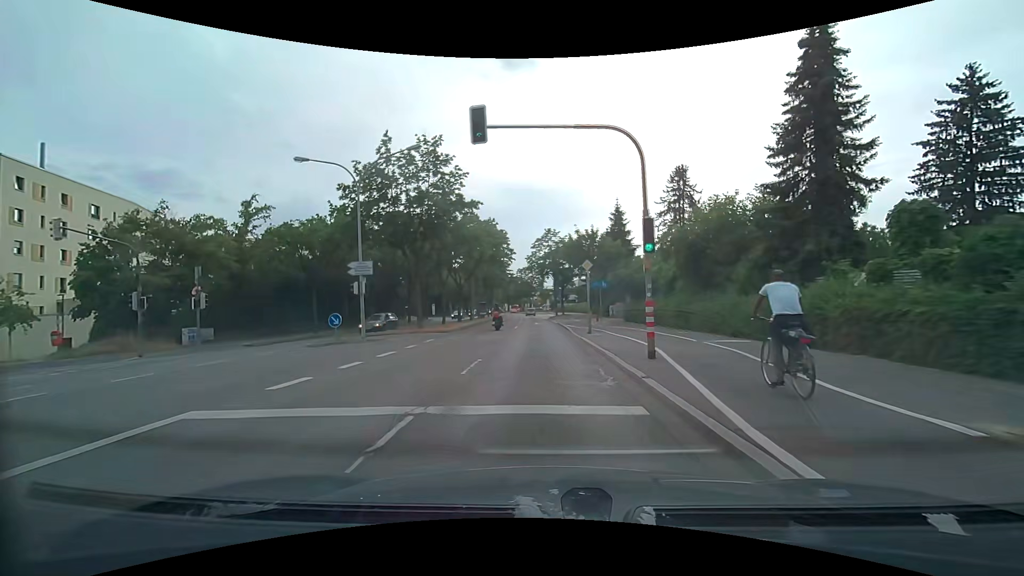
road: primary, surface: asphalt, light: Day
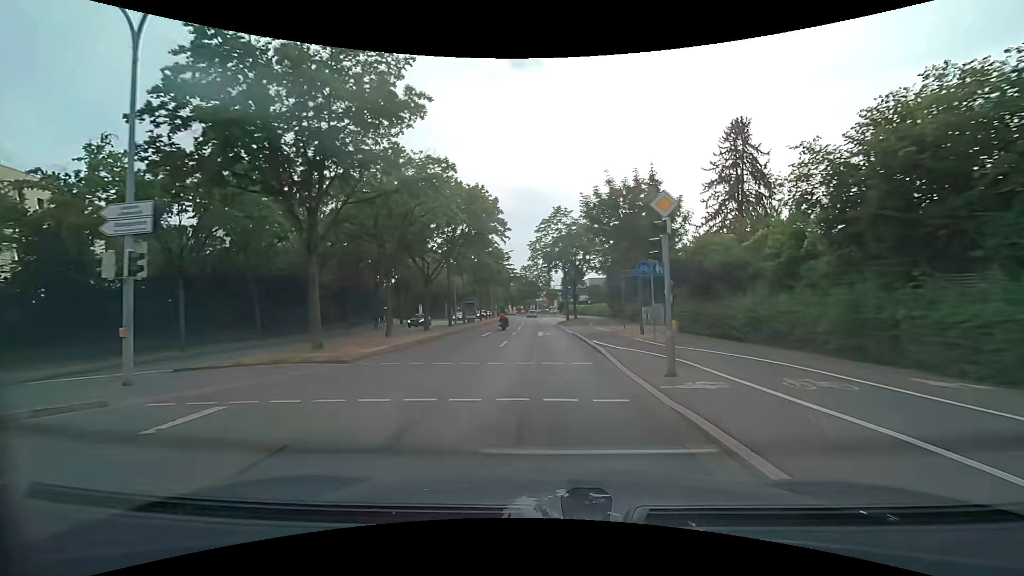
(-0.1, +15.0) m; -1°
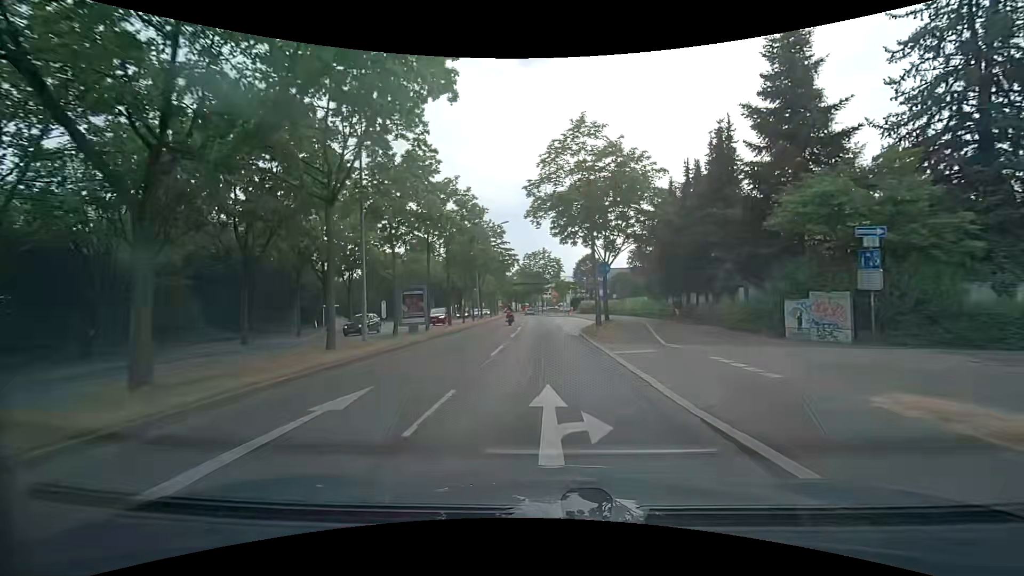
(-0.1, +22.5) m; 0°
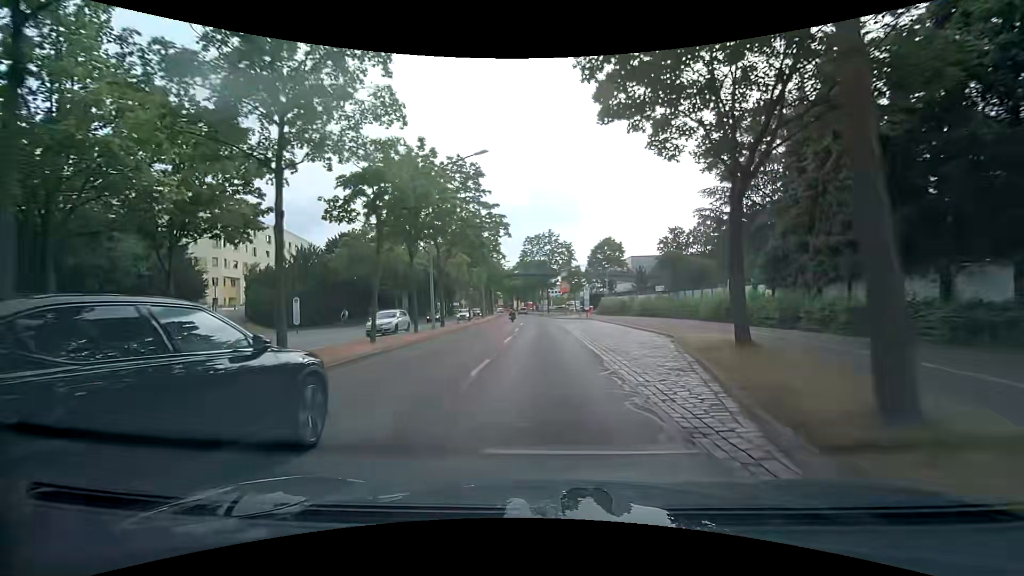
(-0.2, +22.5) m; -1°
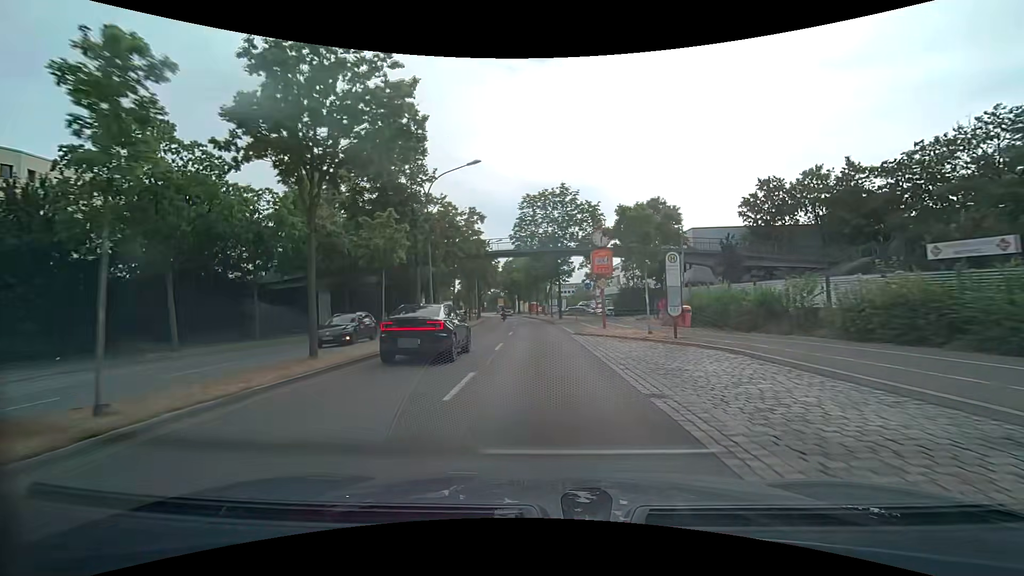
(-0.4, +30.0) m; -1°
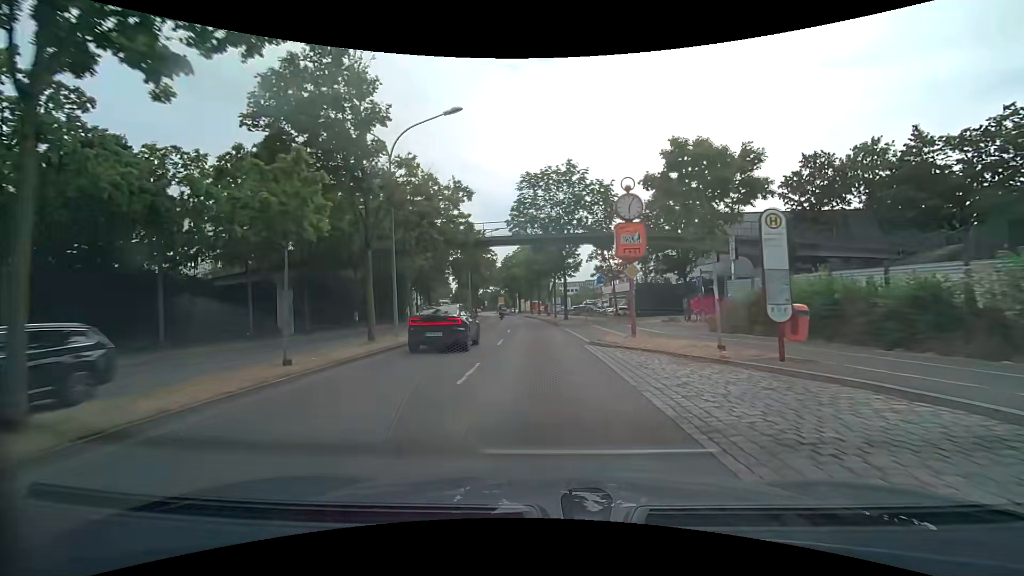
(0.0, +7.5) m; 0°
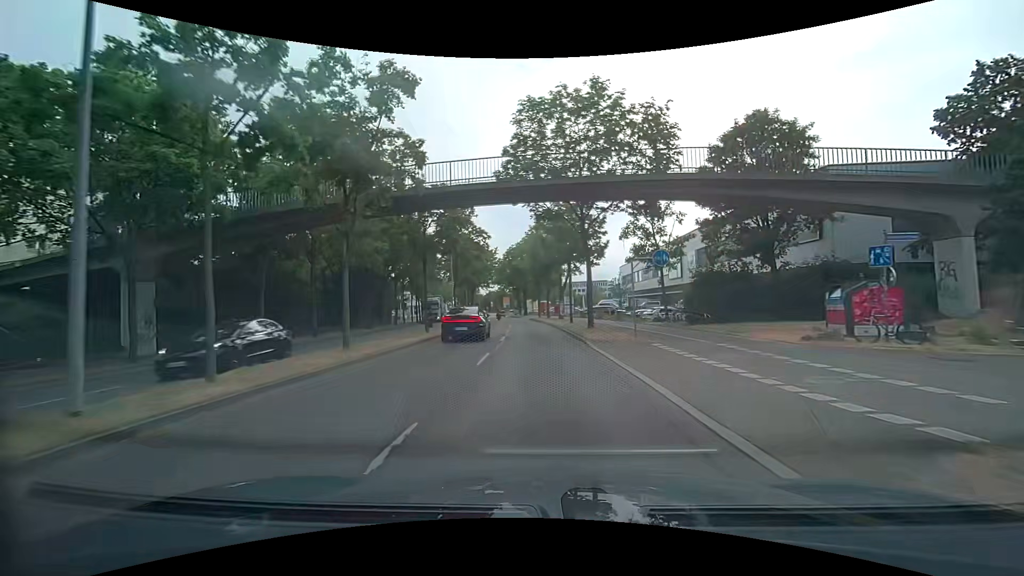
(0.0, +15.0) m; 0°
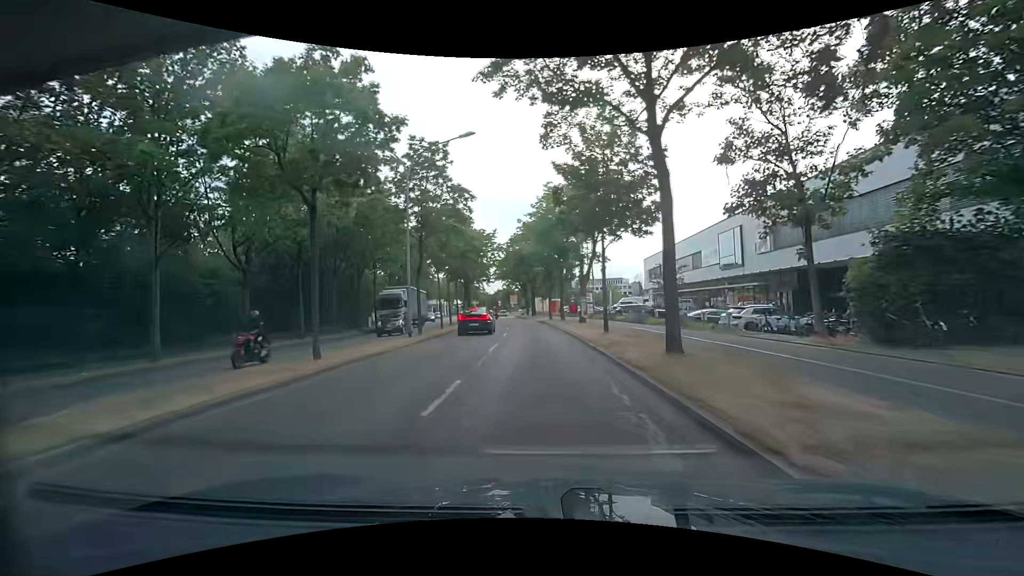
(-0.2, +15.0) m; -2°
(0, +10) (0, +20) (-1, +30) (-1, +40) (-2, +50) (-3, +60) (-4, +70) (-6, +80) (-7, +90) (-8, +100) m
